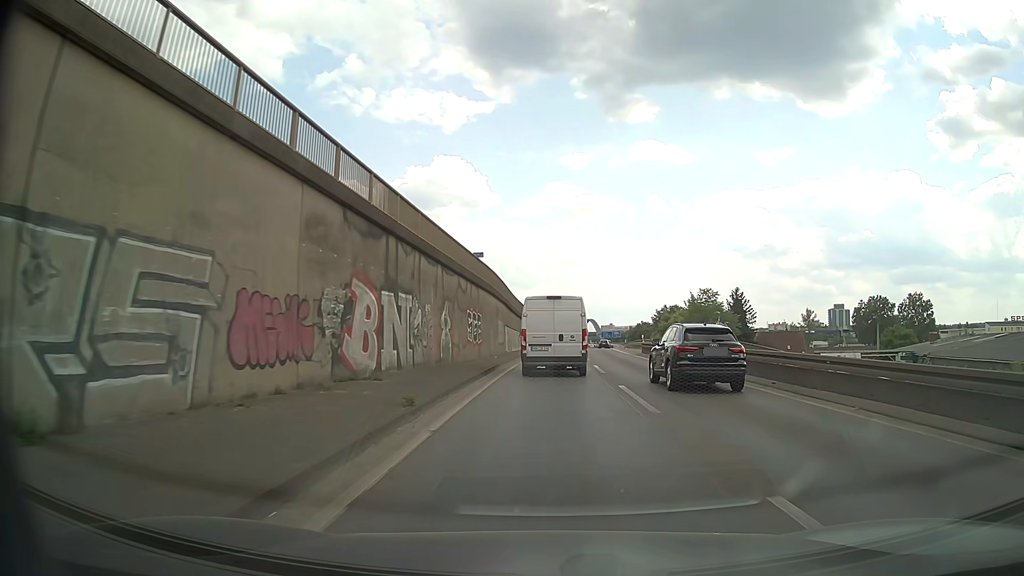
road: motorway_link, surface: asphalt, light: Day
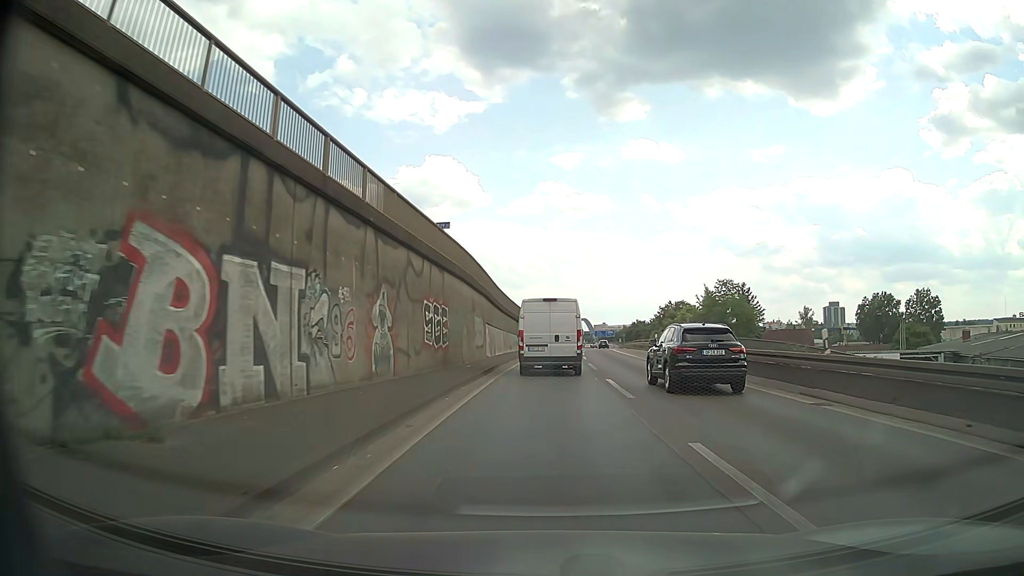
(+0.1, +9.4) m; +1°
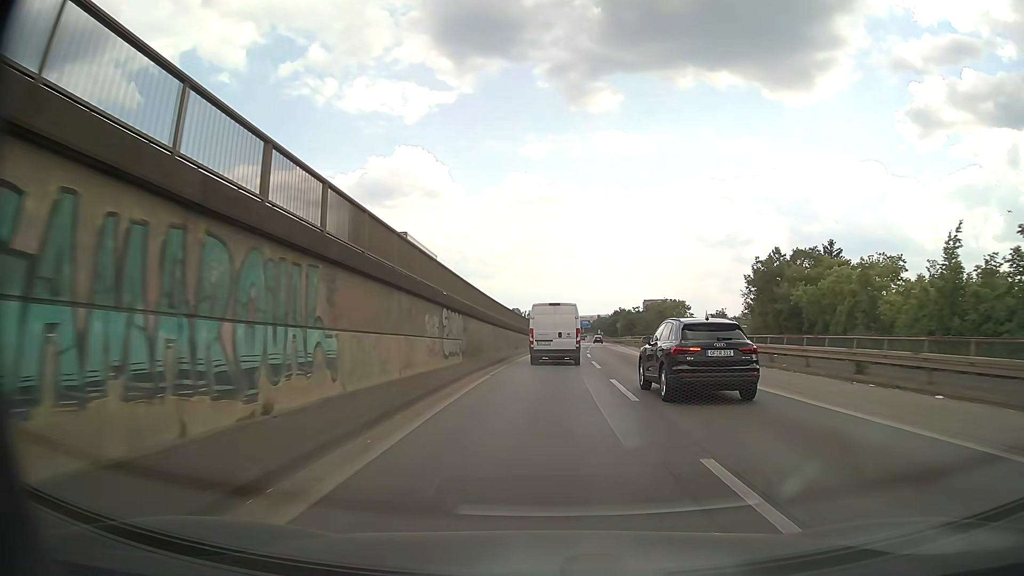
(+1.2, +49.6) m; +3°
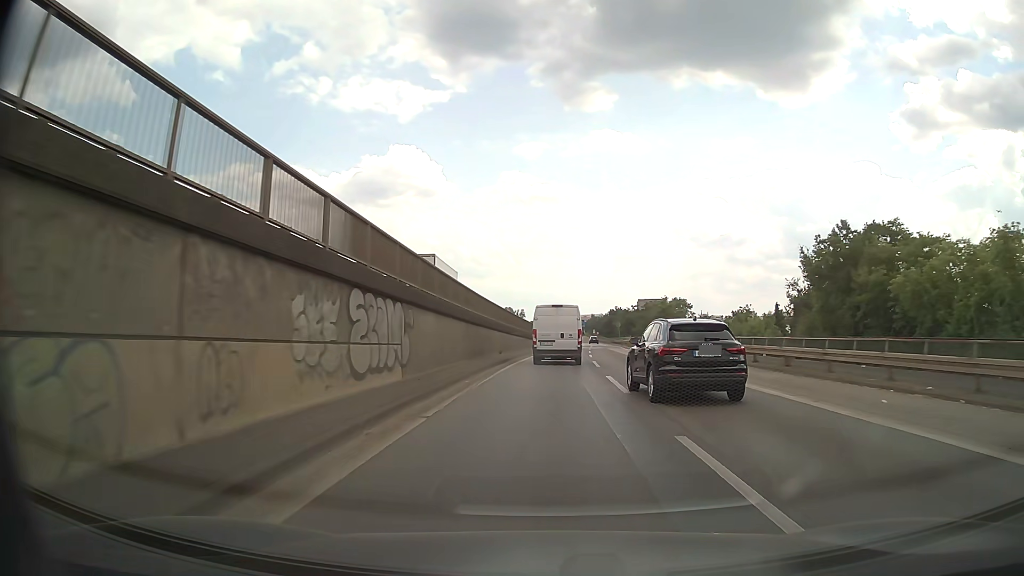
(+0.1, +10.3) m; +1°
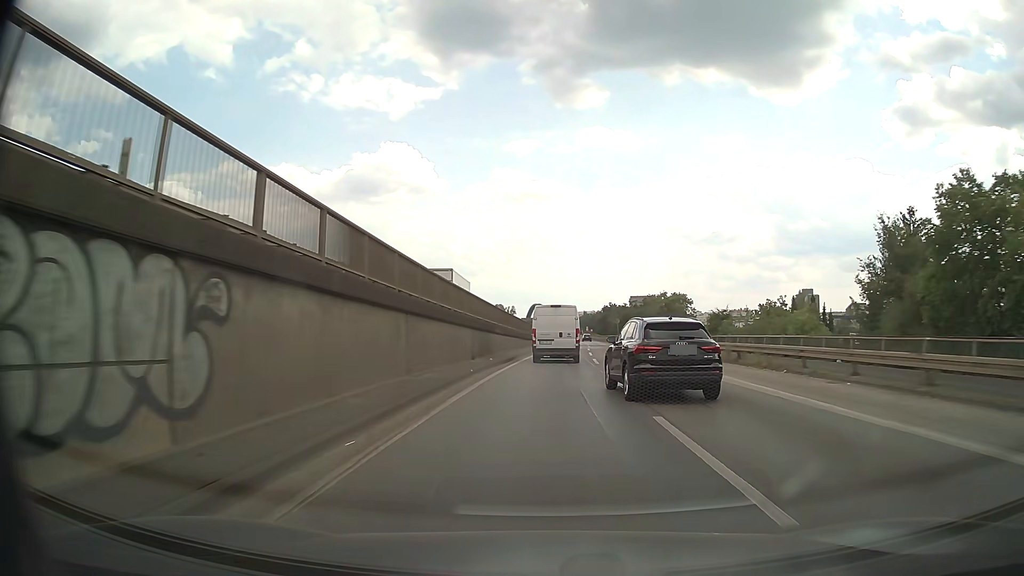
(+0.1, +10.3) m; +1°
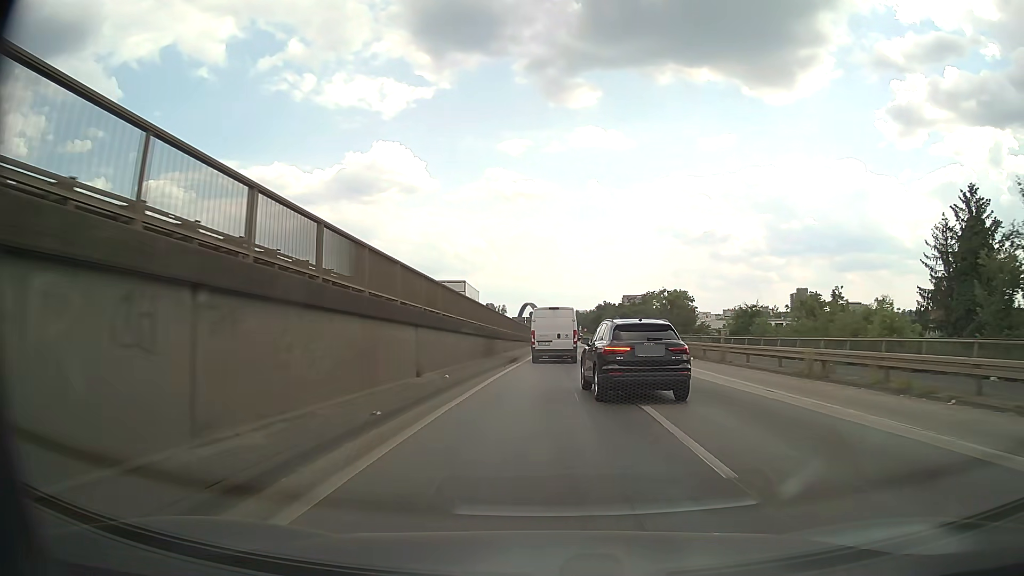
(+0.1, +10.4) m; +1°
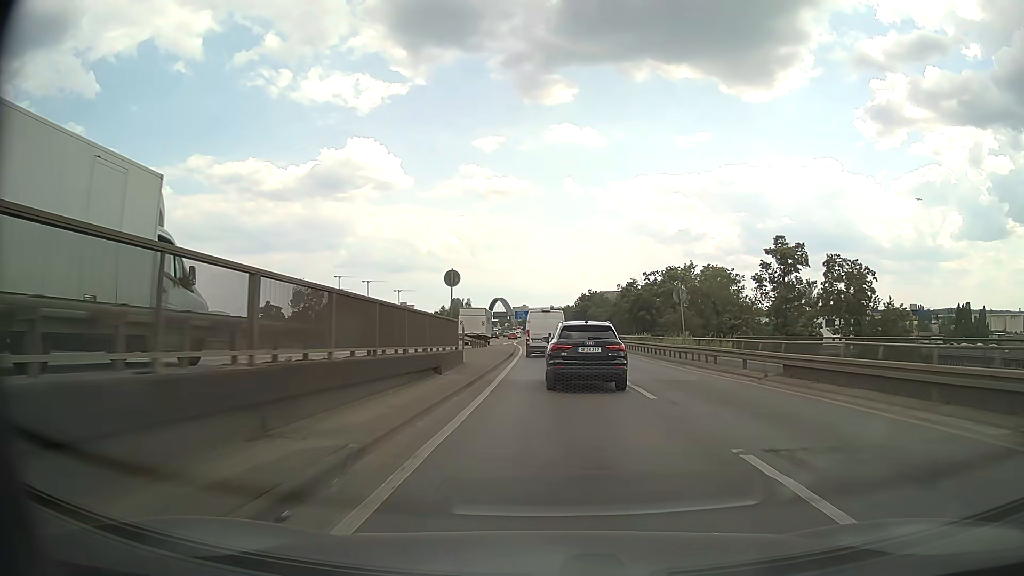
(+1.3, +53.0) m; +2°
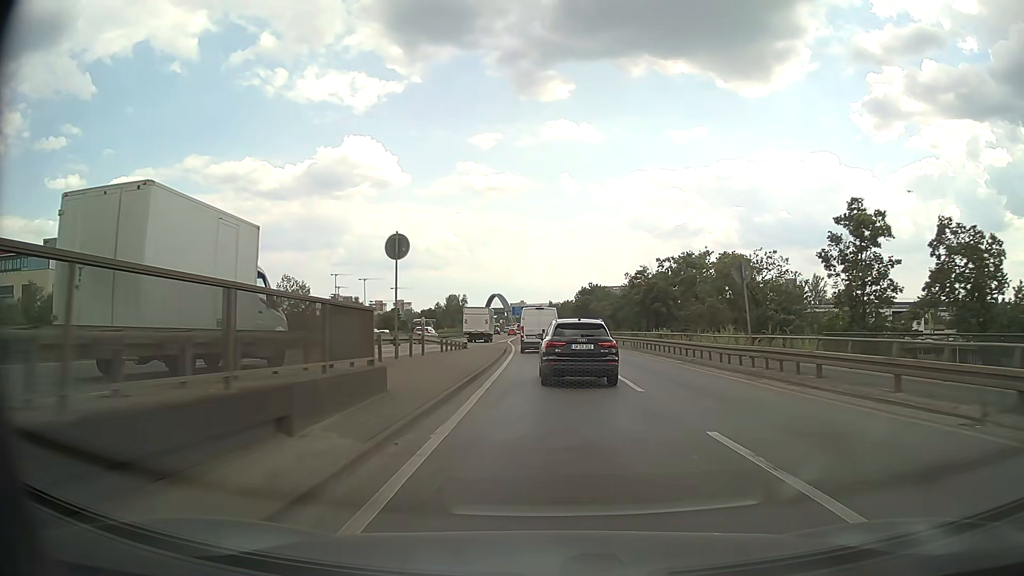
(0.0, +10.8) m; 0°
(0, +10) (0, +20) (0, +30) (-1, +40) (-1, +50) (-1, +60) (-2, +70) (-2, +80) (-2, +90) (-3, +100) m
